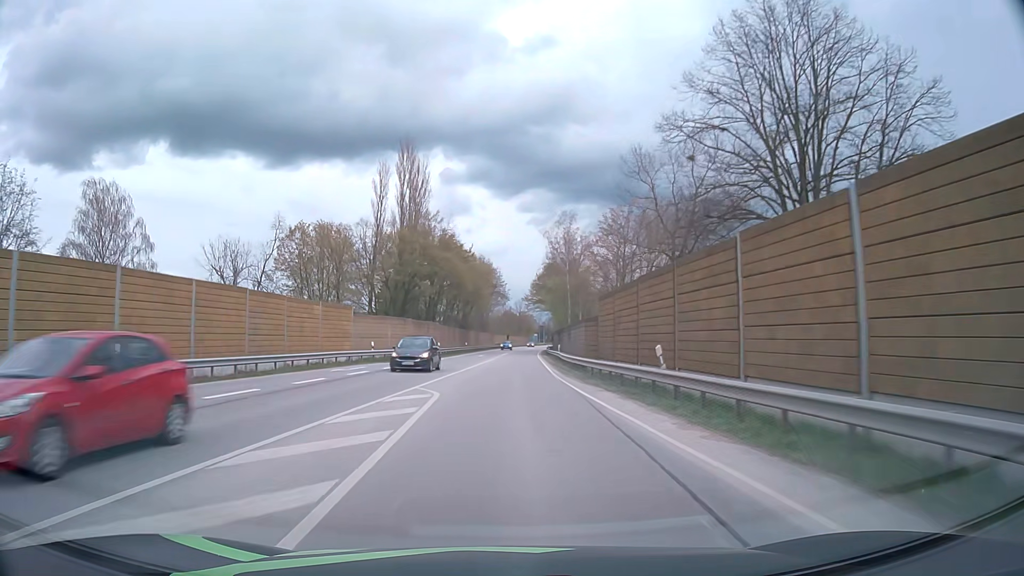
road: primary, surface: asphalt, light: Day
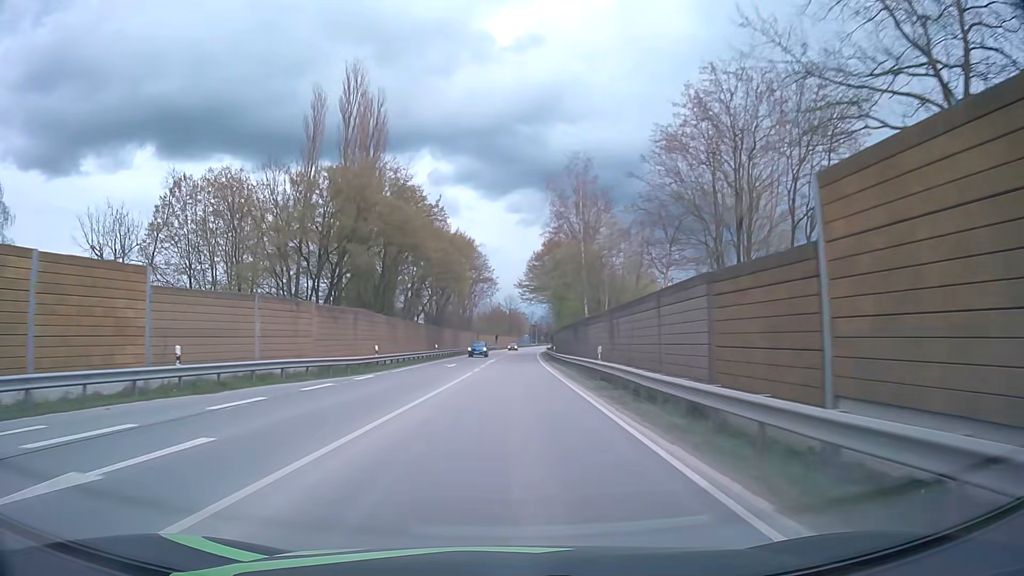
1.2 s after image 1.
(+0.1, +25.5) m; +1°
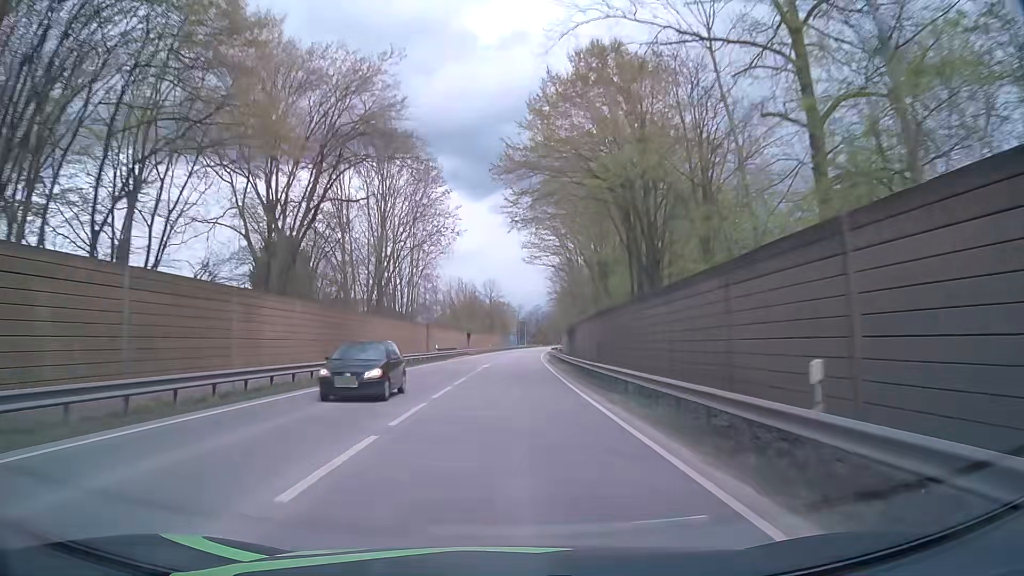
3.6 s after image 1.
(+0.8, +51.6) m; +1°
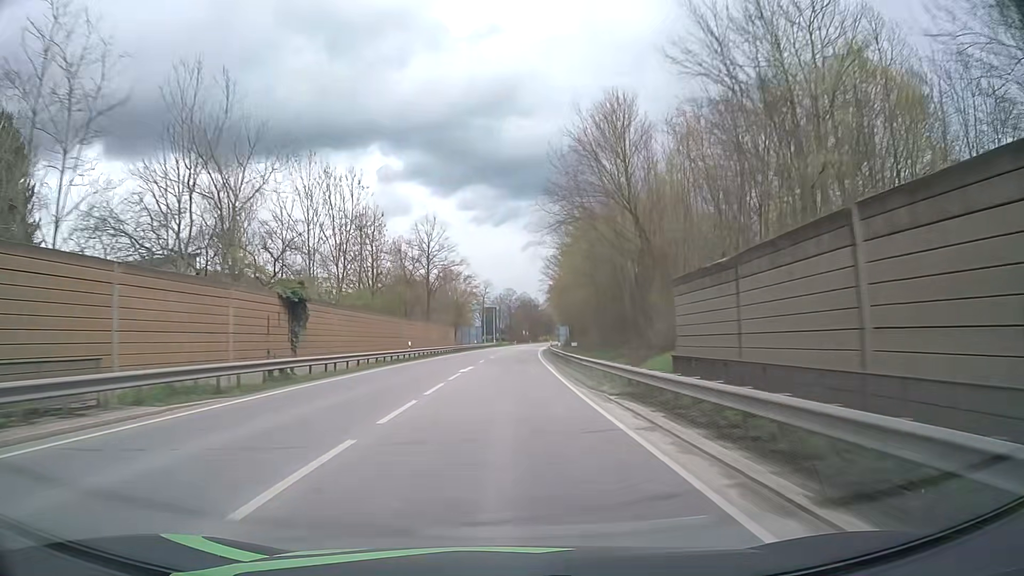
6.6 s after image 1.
(+1.9, +65.8) m; +3°
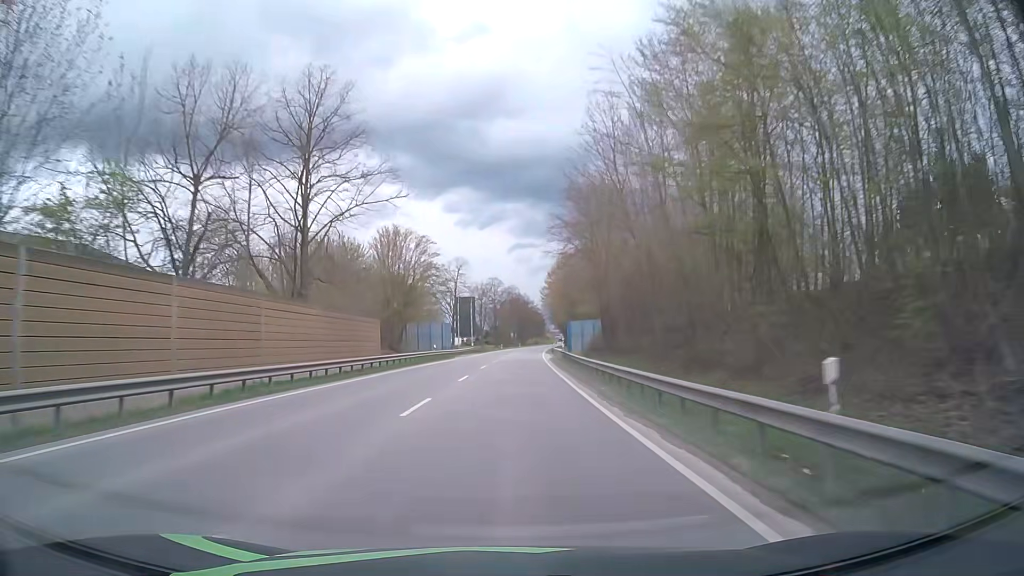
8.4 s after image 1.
(+0.4, +40.2) m; +1°
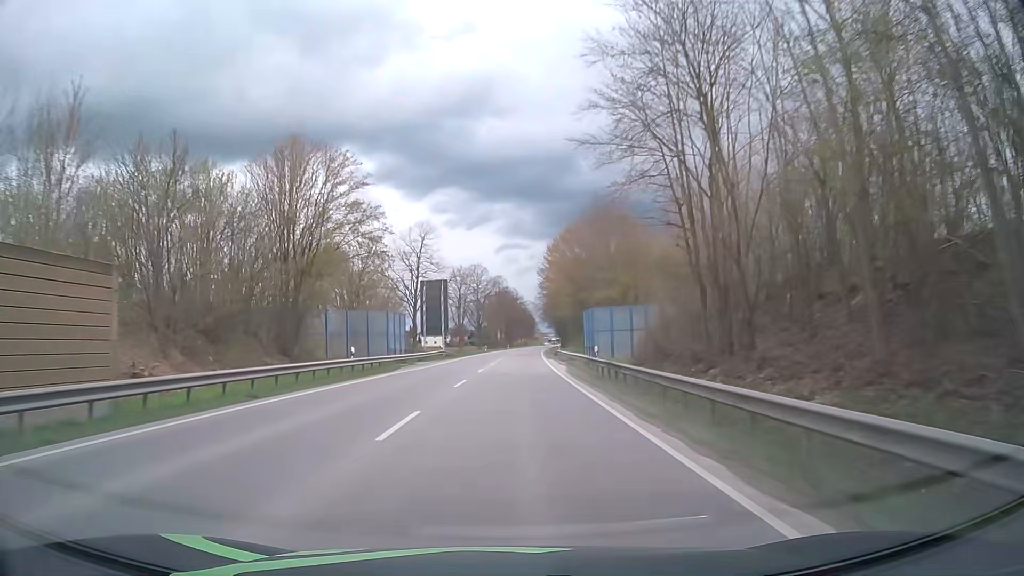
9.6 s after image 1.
(+0.2, +27.0) m; +1°
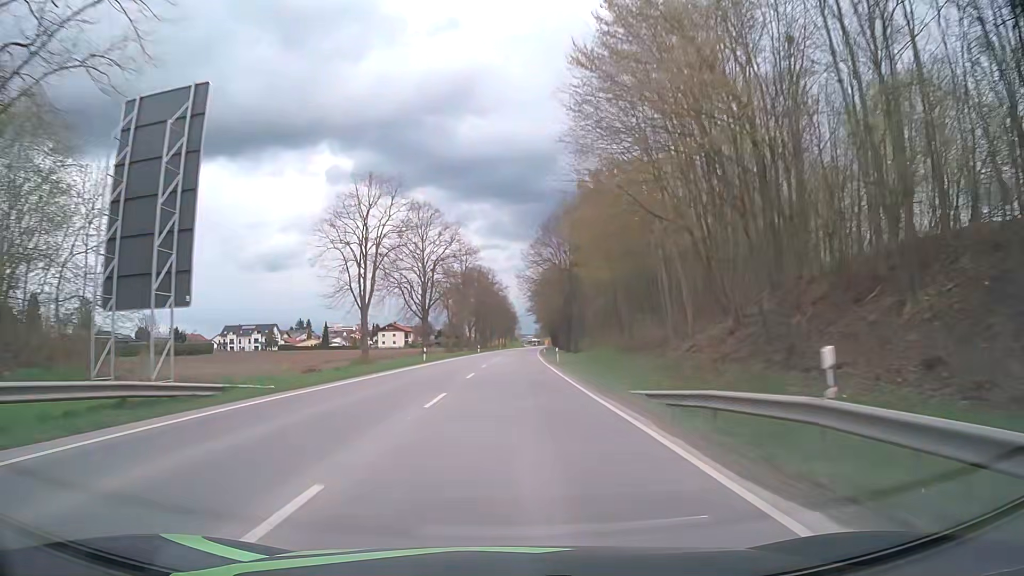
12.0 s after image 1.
(+1.1, +54.7) m; +2°
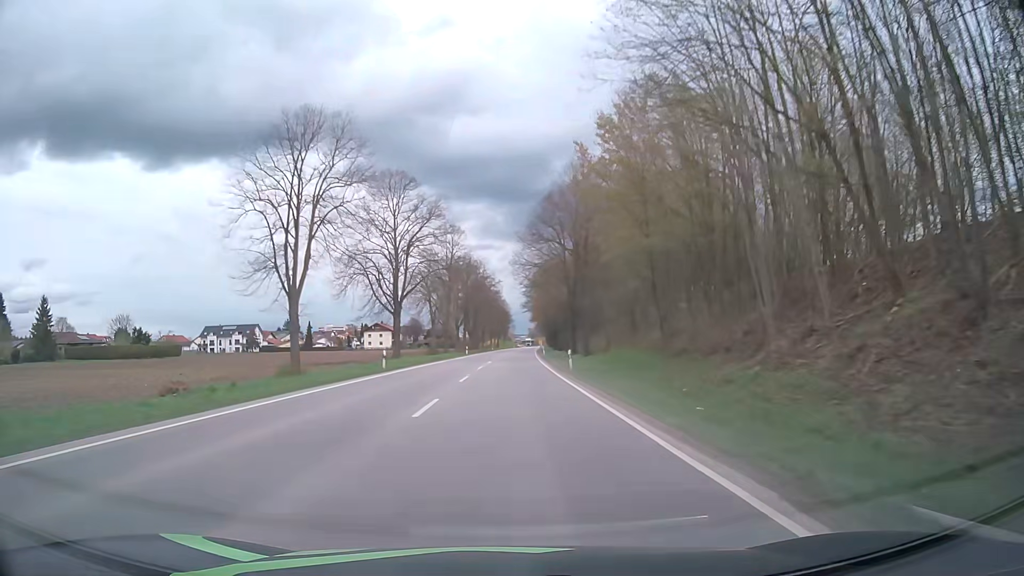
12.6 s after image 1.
(0.0, +13.8) m; 0°
(0, +10) (0, +20) (0, +30) (+1, +40) (+1, +50) (+1, +60) (+1, +70) (+2, +80) (+2, +90) (+3, +100) m
